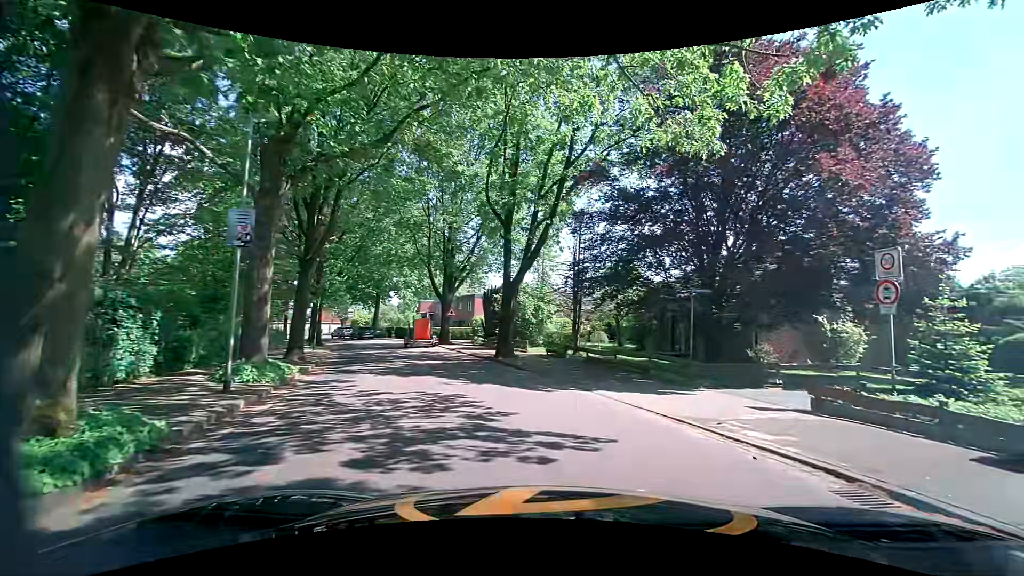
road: tertiary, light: Day
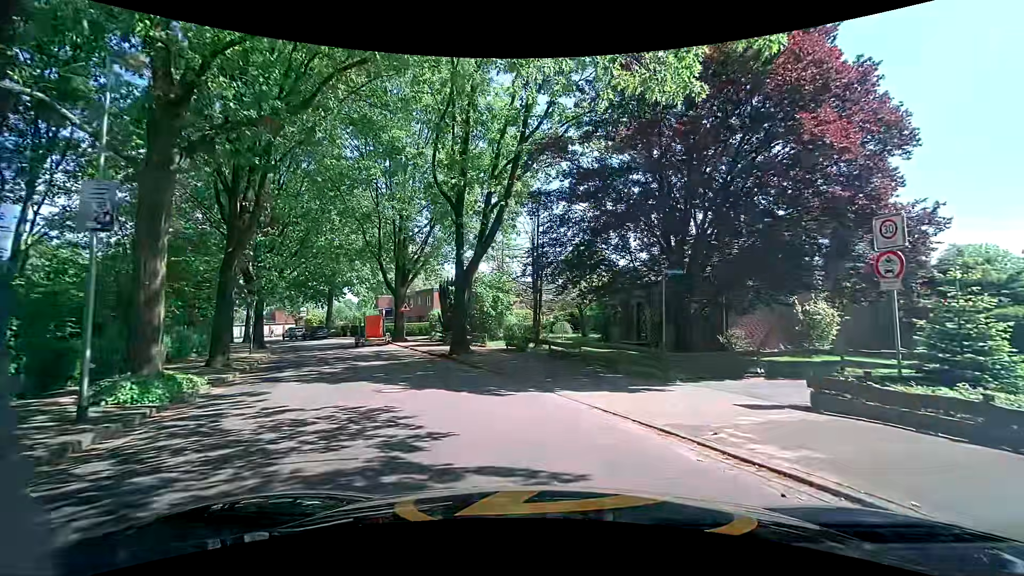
(+0.1, +2.1) m; +4°
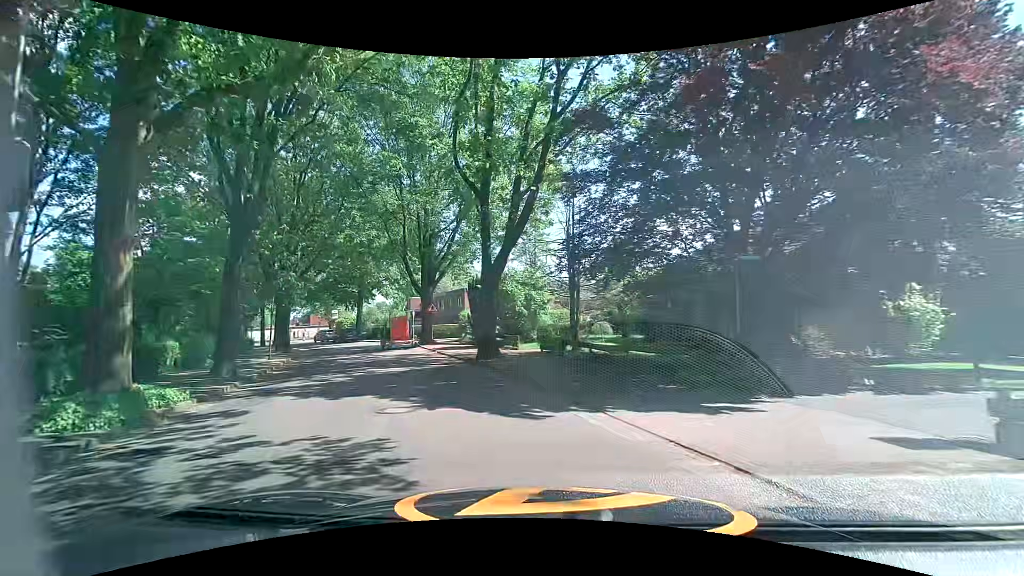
(-0.1, +2.4) m; -3°
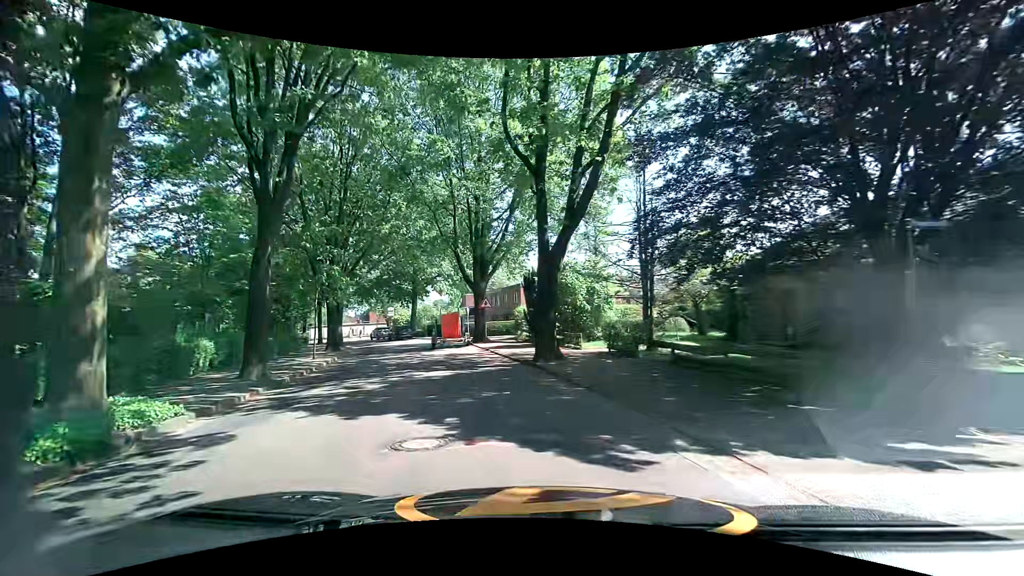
(-0.2, +2.7) m; -6°
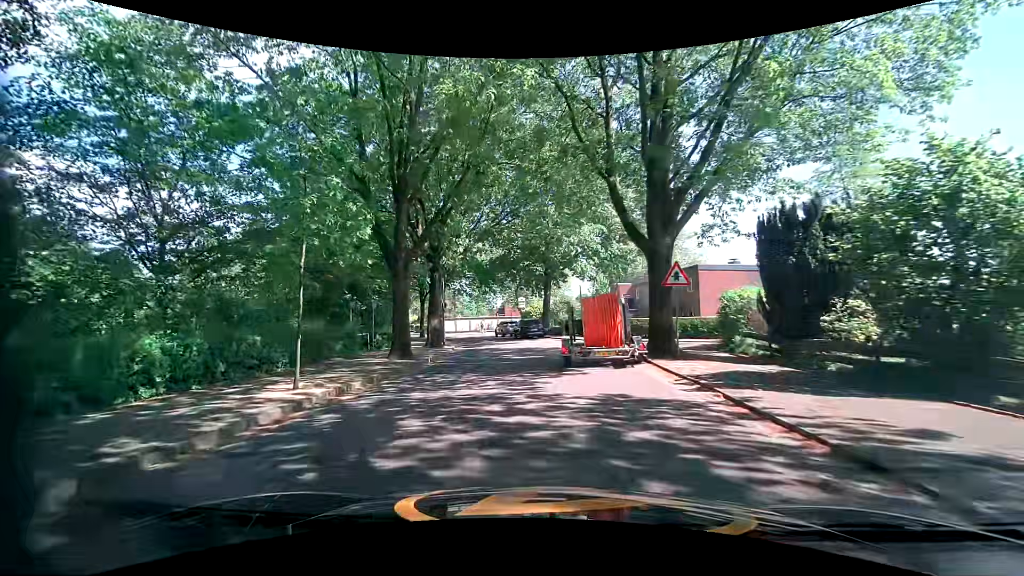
(-2.9, +15.1) m; -18°
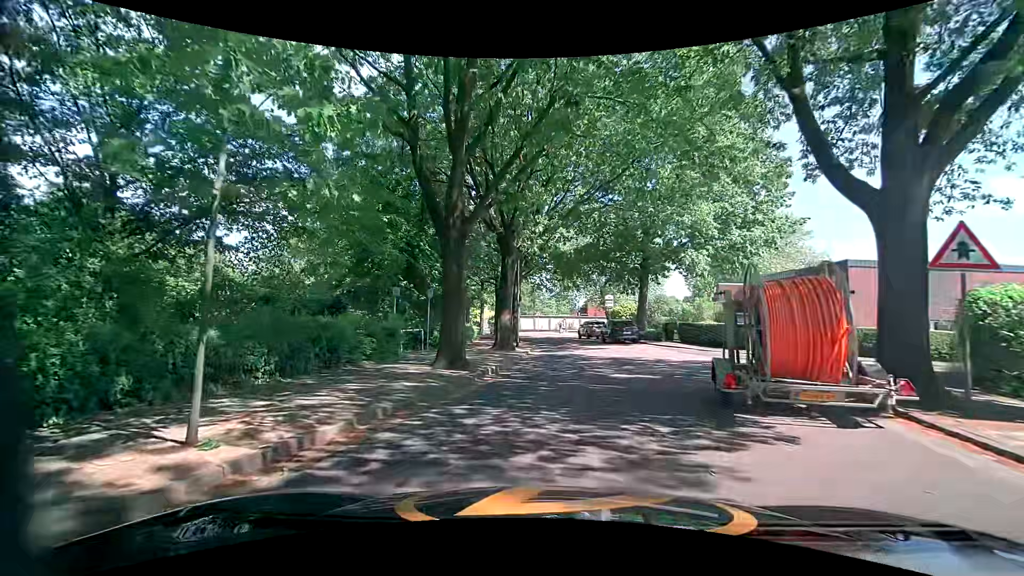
(-0.6, +6.1) m; -9°
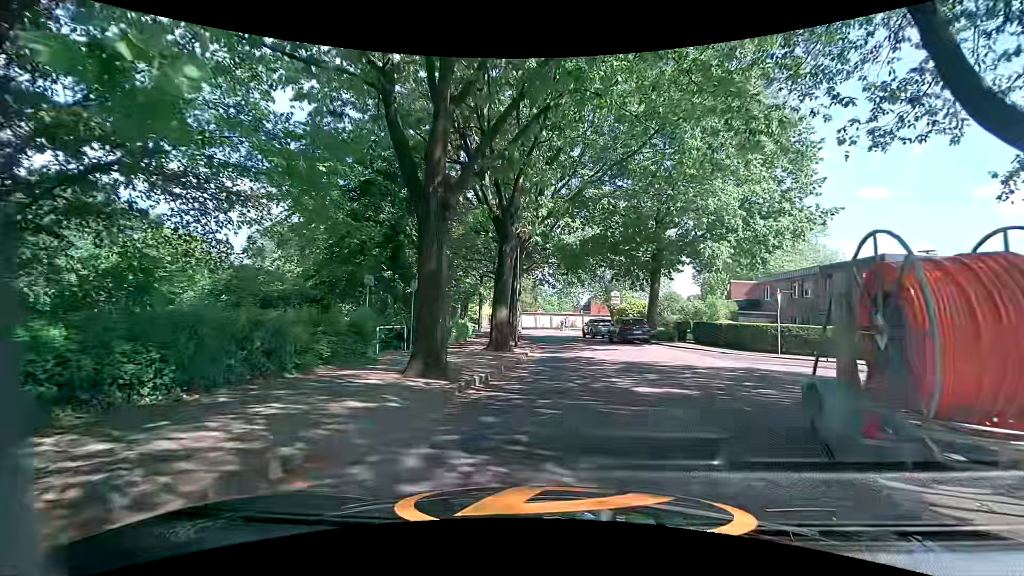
(0.0, +3.0) m; +1°
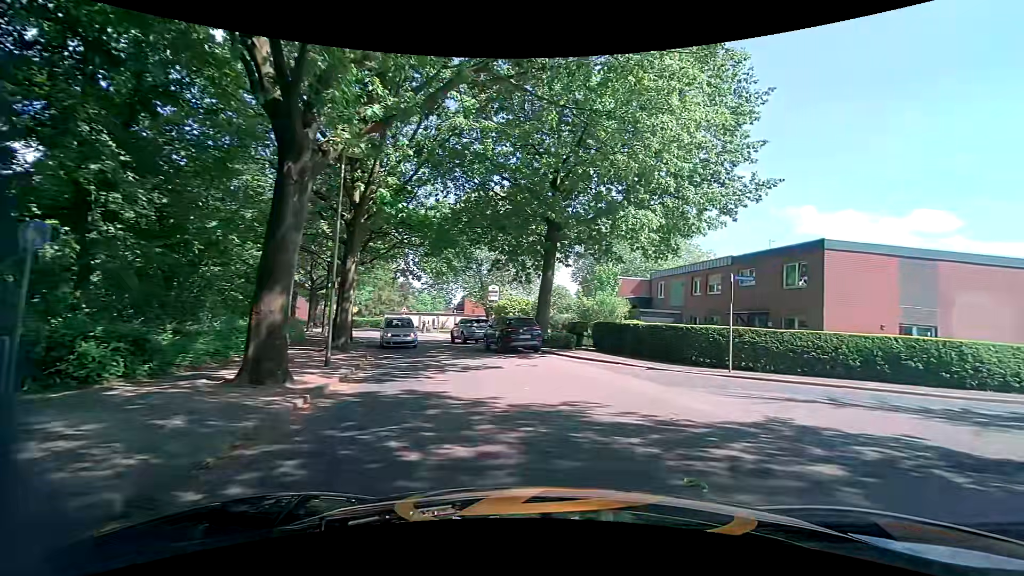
(+0.6, +9.6) m; +14°
